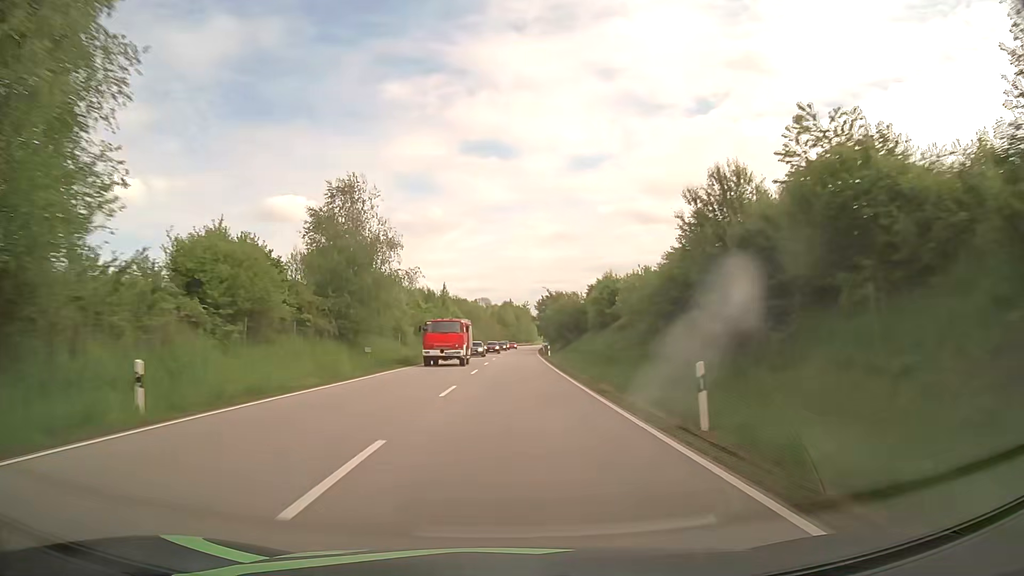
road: primary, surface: asphalt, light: Day
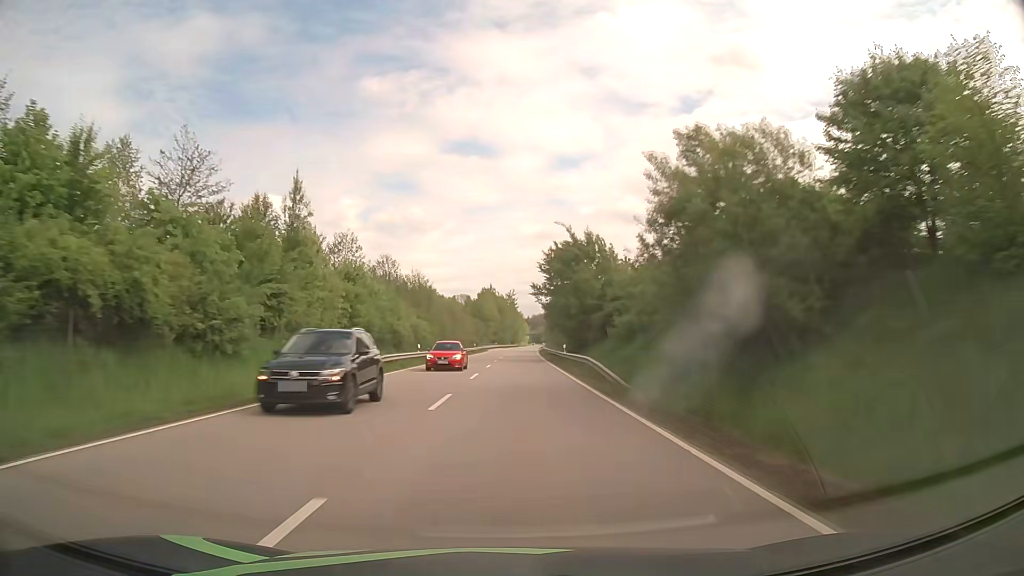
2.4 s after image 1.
(+0.7, +63.5) m; +2°
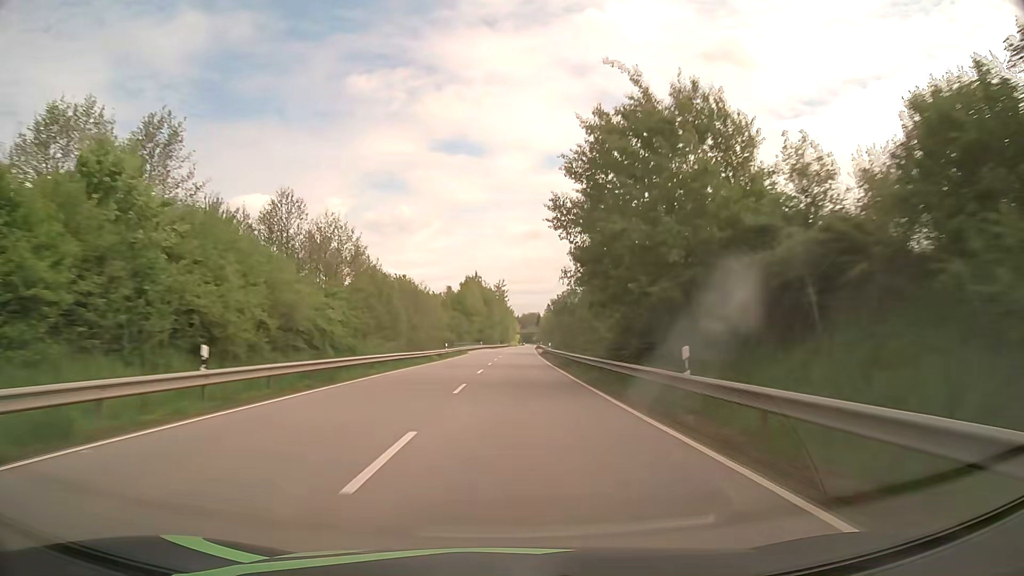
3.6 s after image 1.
(+0.1, +31.7) m; +1°
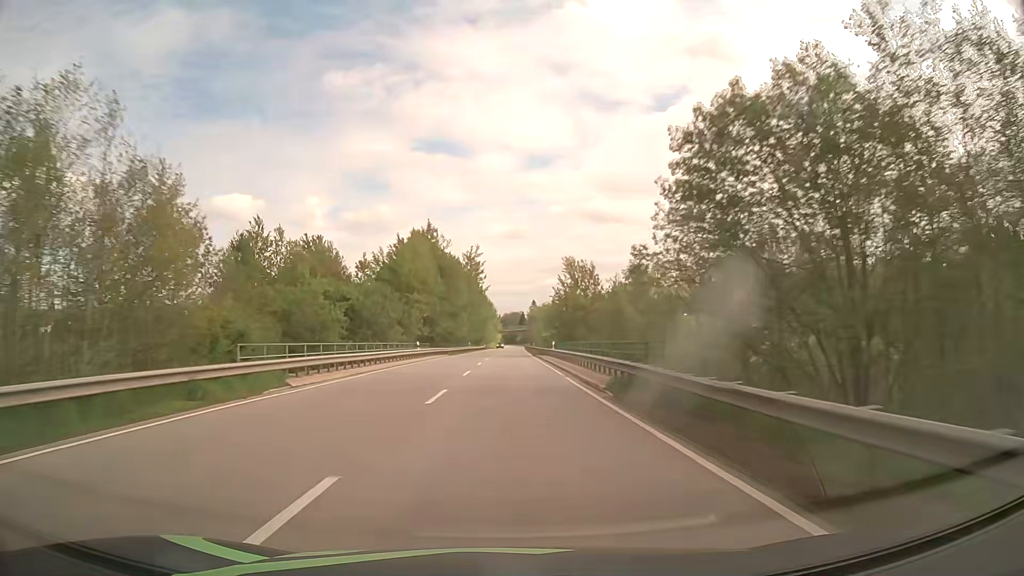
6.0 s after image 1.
(+1.1, +63.2) m; +2°
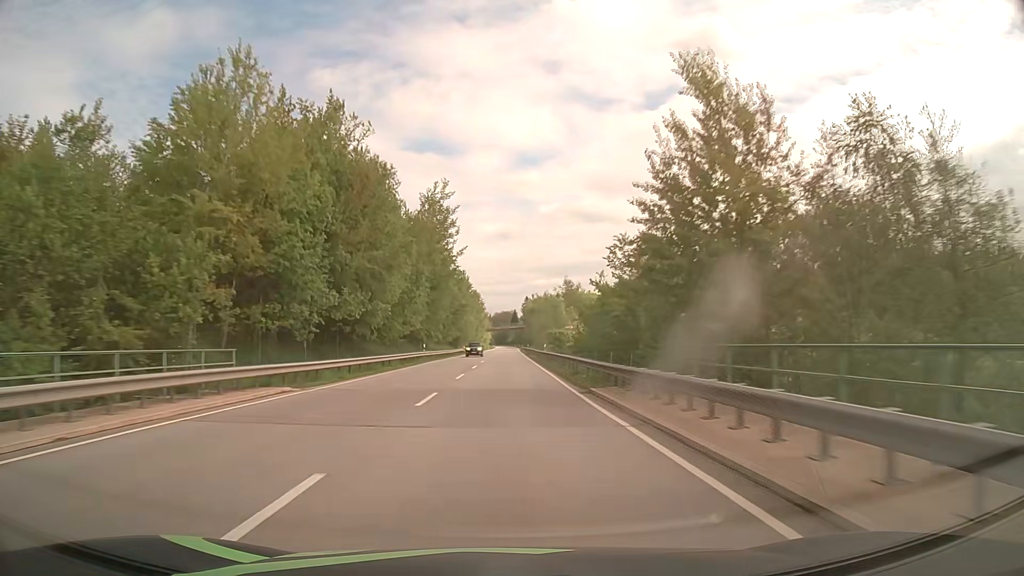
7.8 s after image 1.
(+0.2, +47.3) m; +1°
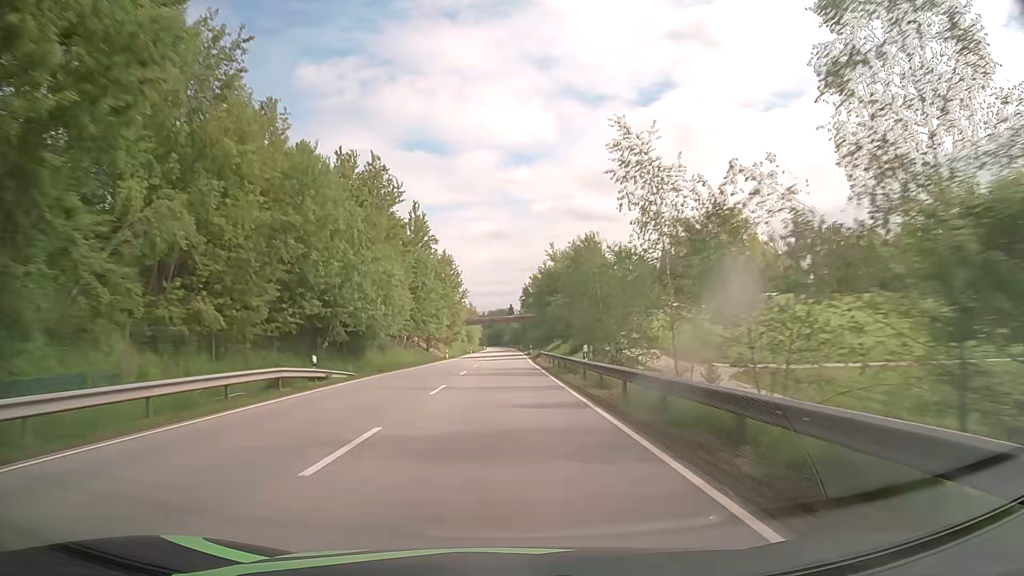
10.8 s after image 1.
(+0.5, +79.1) m; 0°
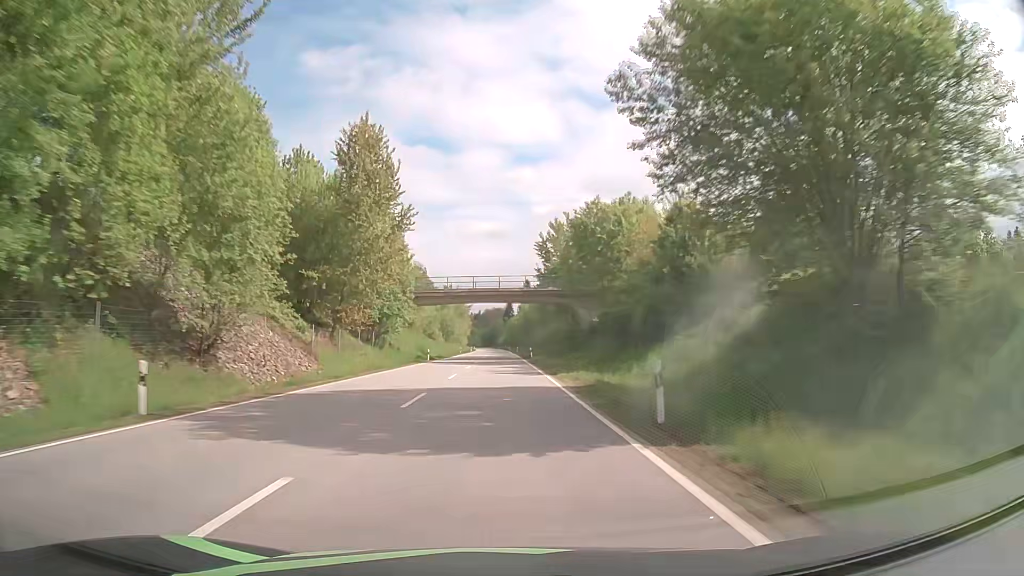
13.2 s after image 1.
(0.0, +63.9) m; 0°
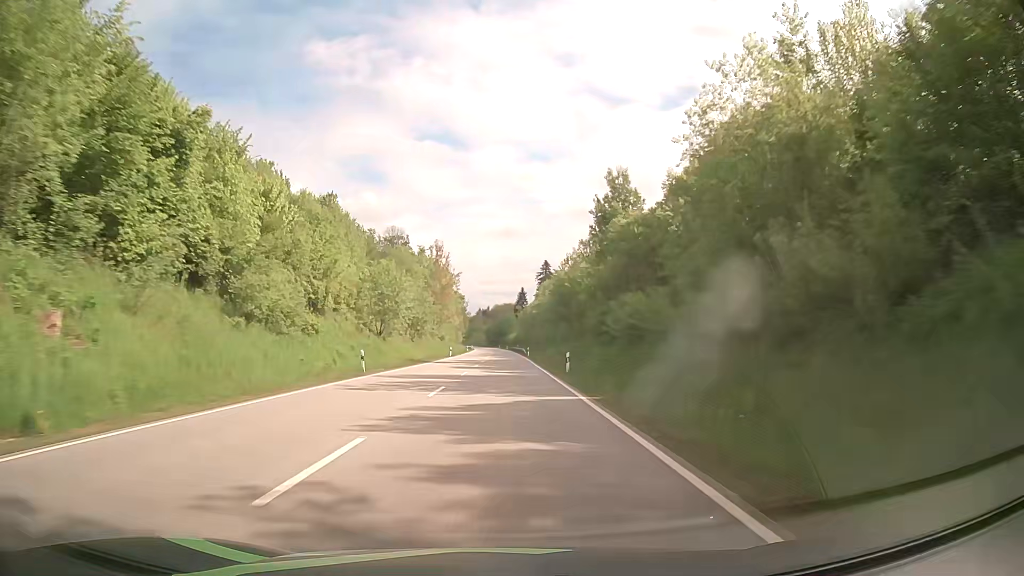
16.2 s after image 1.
(-0.7, +80.3) m; -1°
(0, +10) (0, +20) (0, +30) (0, +40) (0, +50) (0, +60) (0, +70) (0, +80) (0, +90) (0, +100) m
